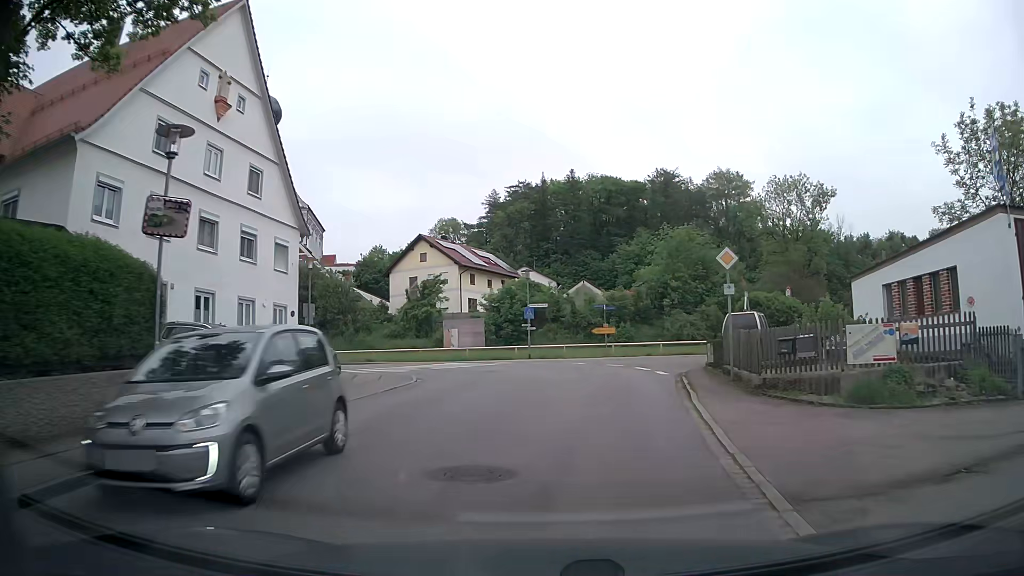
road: tertiary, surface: asphalt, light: Day
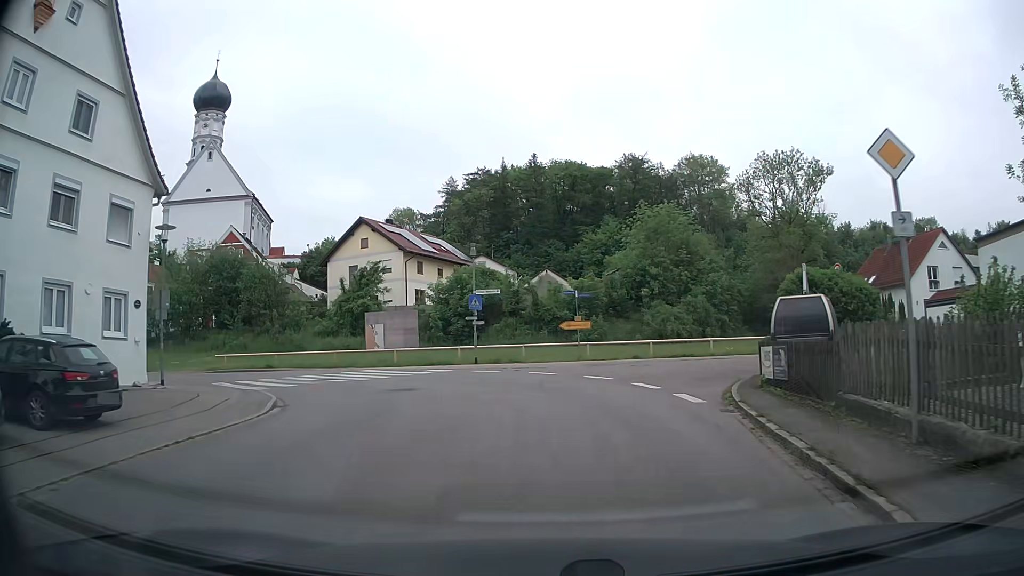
(+0.5, +9.5) m; +5°
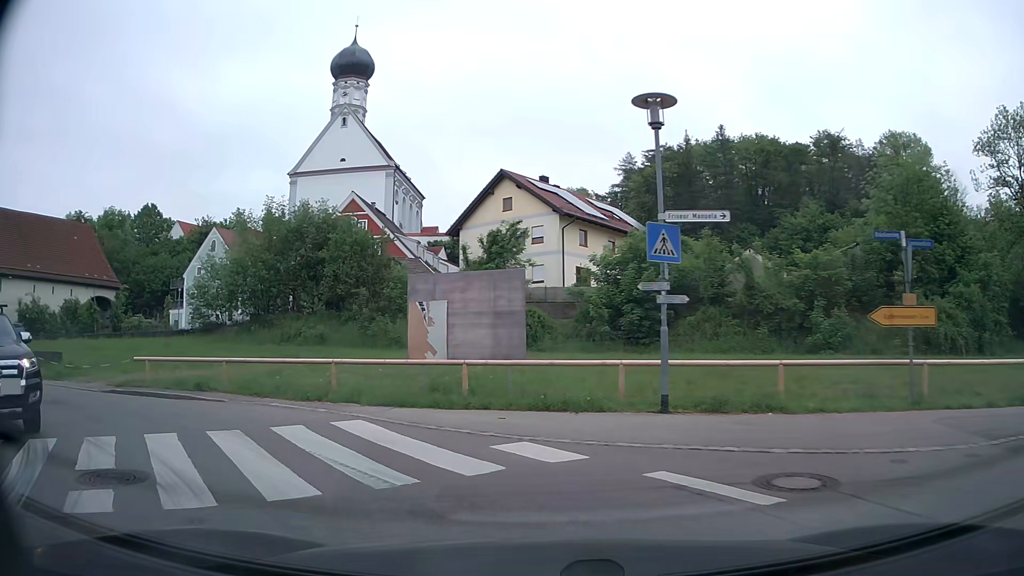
(-1.5, +17.4) m; -16°
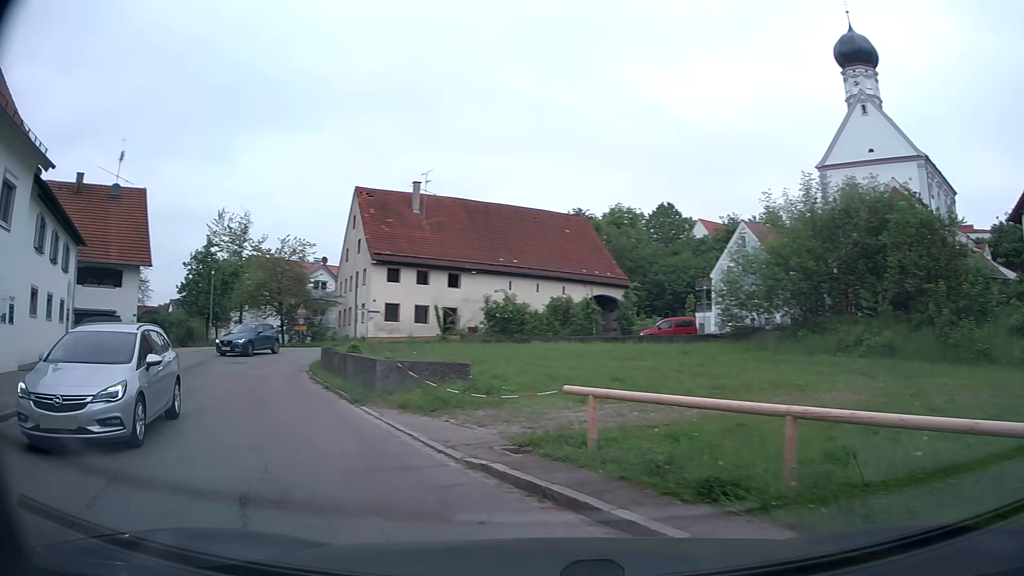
(-3.2, +9.2) m; -45°
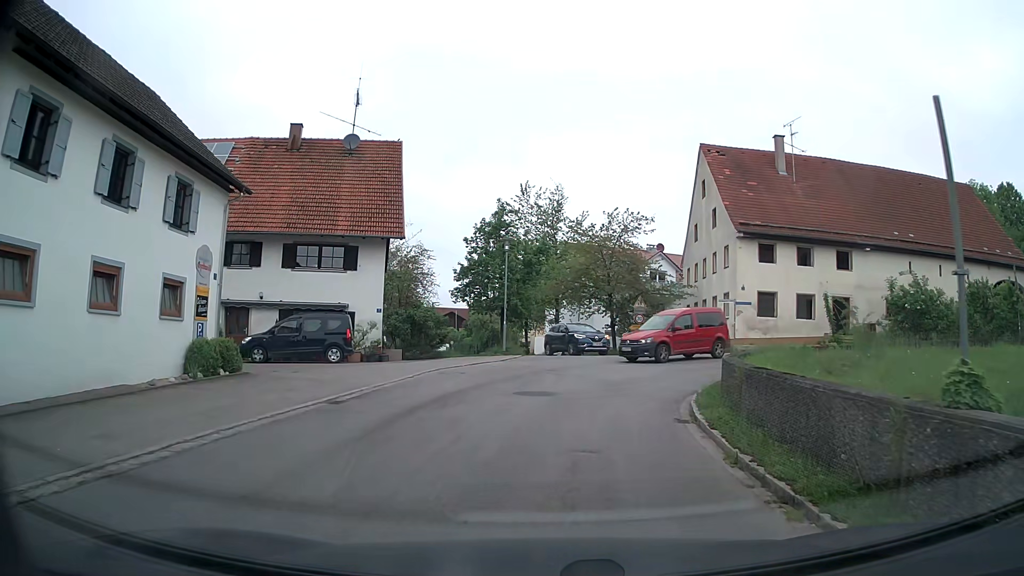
(-5.0, +13.2) m; -27°
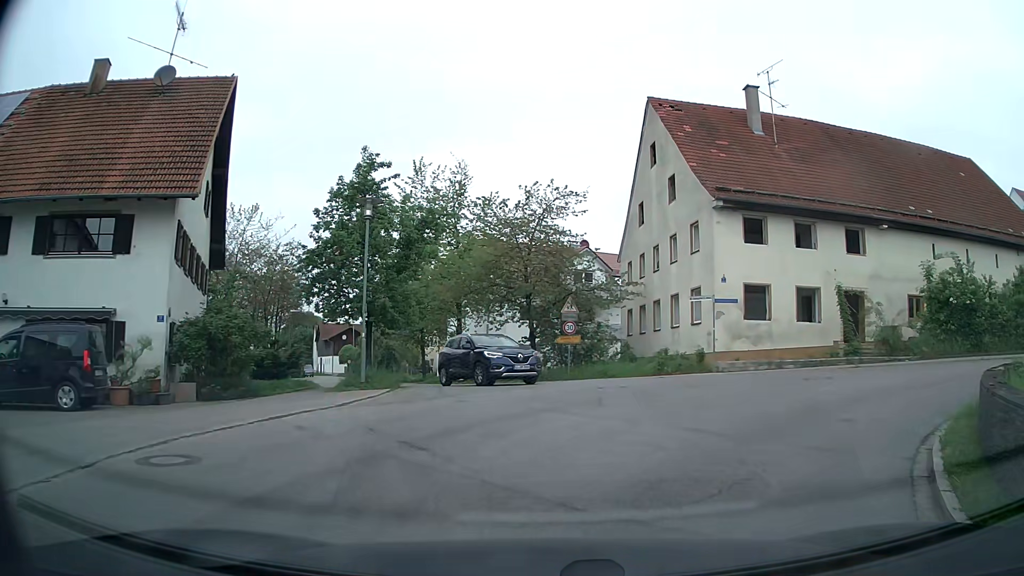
(+0.2, +11.4) m; +6°
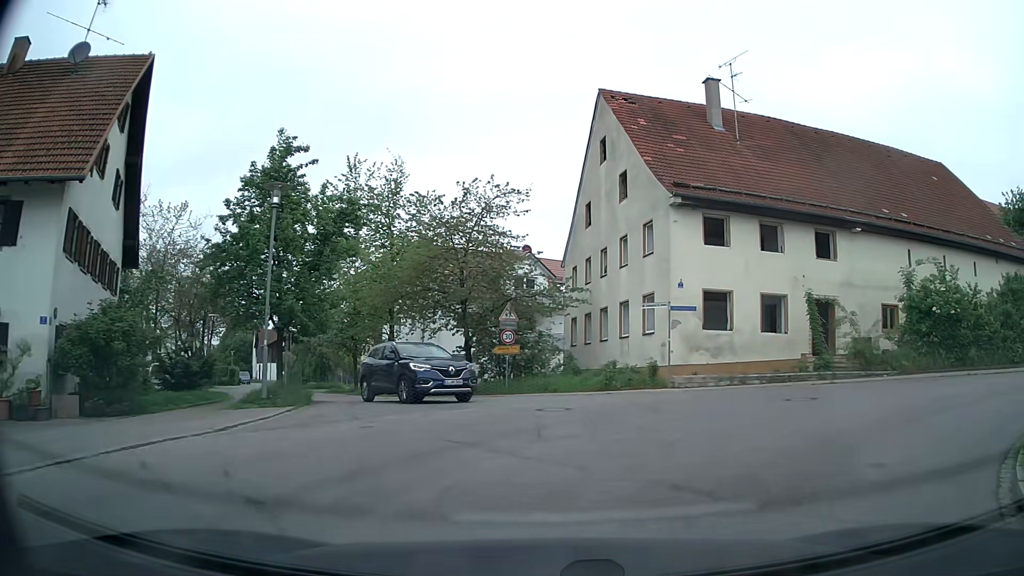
(+0.1, +2.7) m; +4°
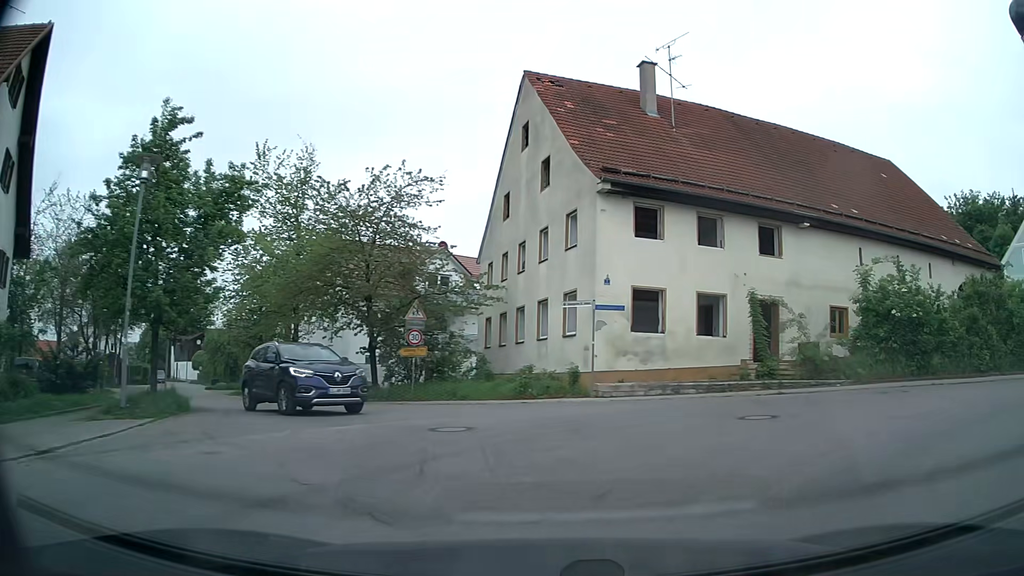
(+0.1, +2.5) m; +6°
(+4, +9) (+13, +13) (+23, +13) (+33, +12) (+43, +11) (+53, +10) (+63, +9) (+73, +9) (+82, +11) (+92, +15) m
